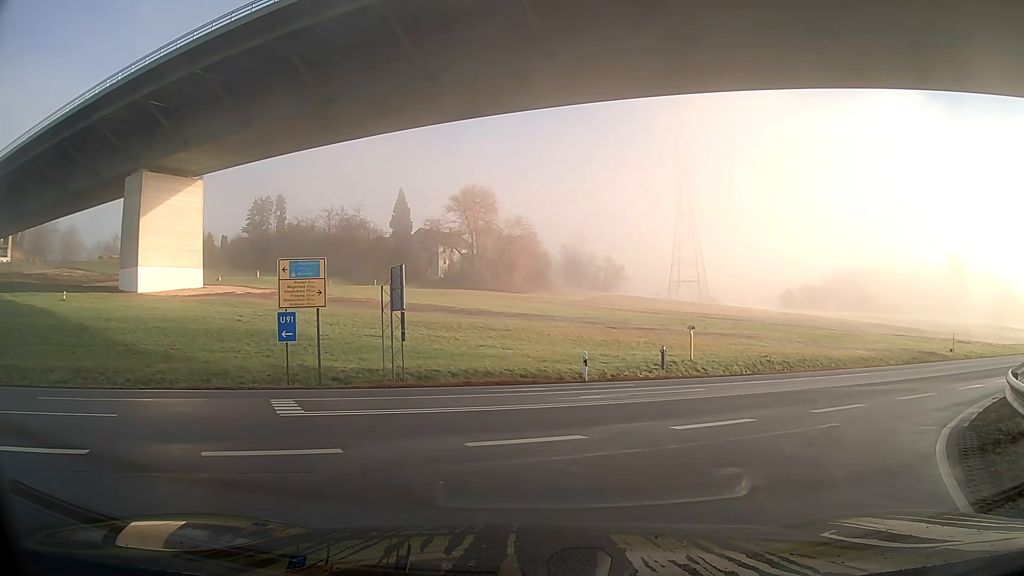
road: secondary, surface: asphalt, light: Day
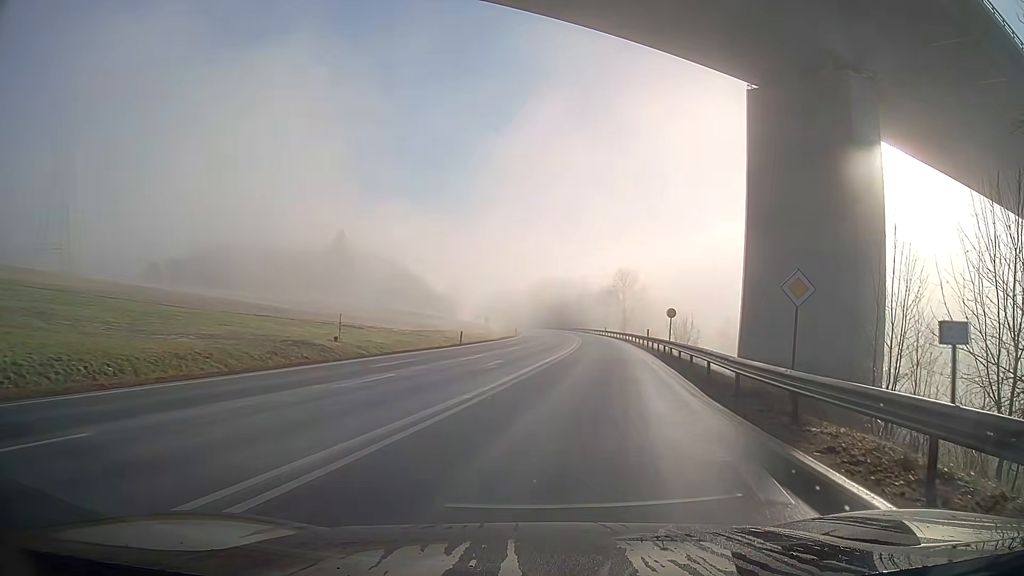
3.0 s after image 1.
(+9.9, +15.7) m; +54°
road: primary
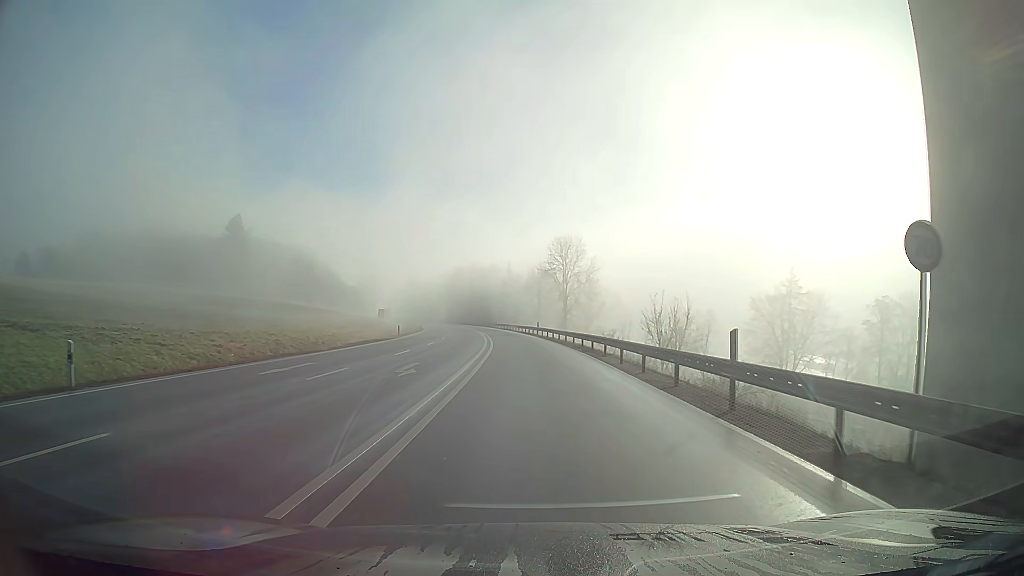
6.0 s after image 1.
(+2.4, +35.2) m; +4°
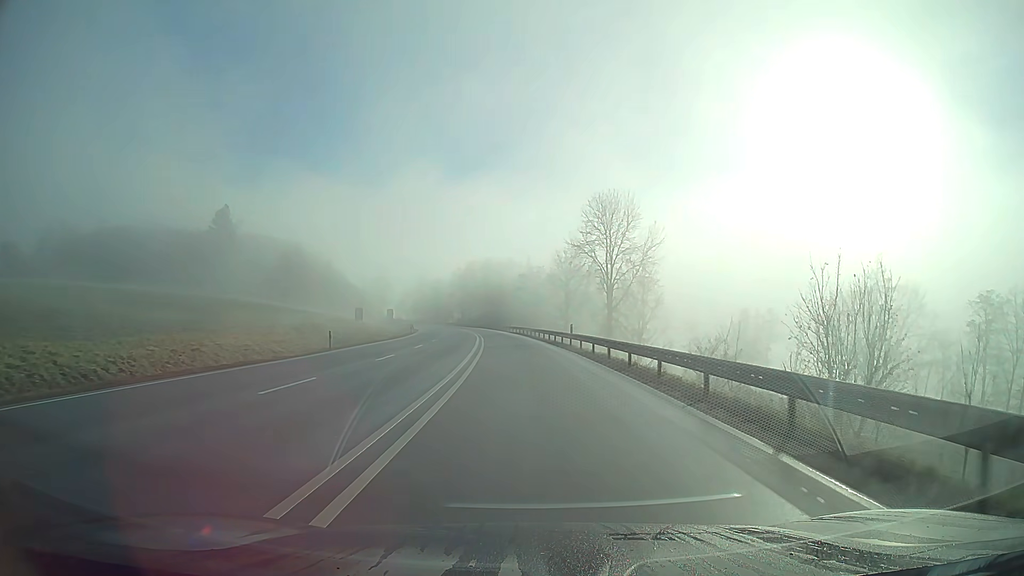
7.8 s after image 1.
(-0.4, +27.1) m; -2°
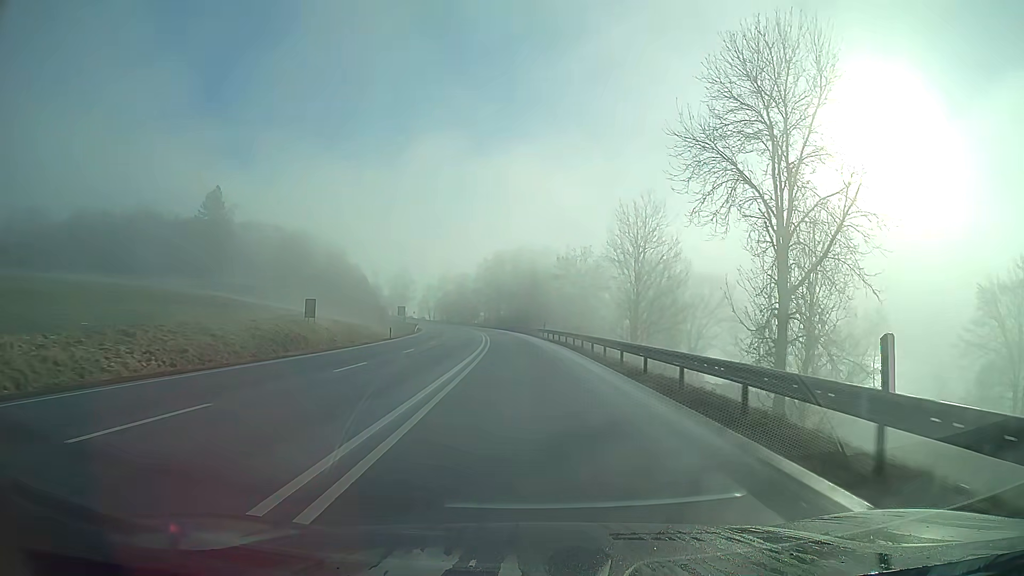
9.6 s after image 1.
(-0.9, +30.7) m; -3°
